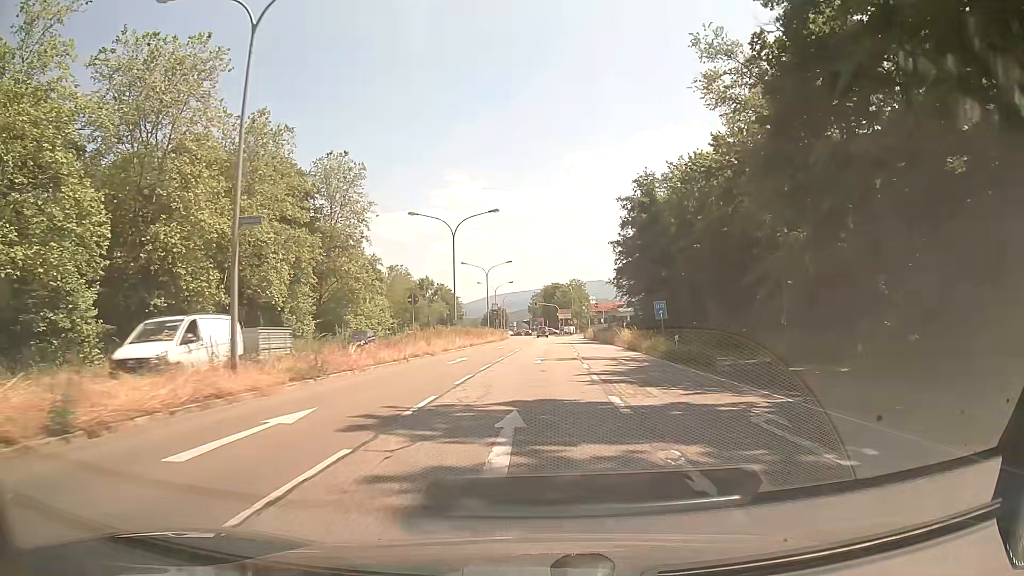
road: primary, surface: asphalt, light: Day
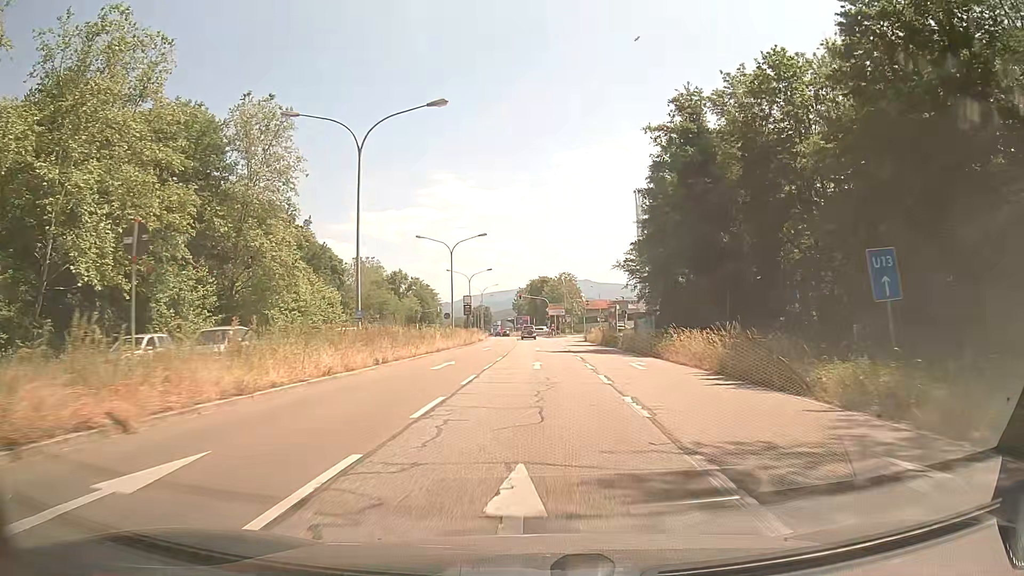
(+0.2, +24.1) m; +1°
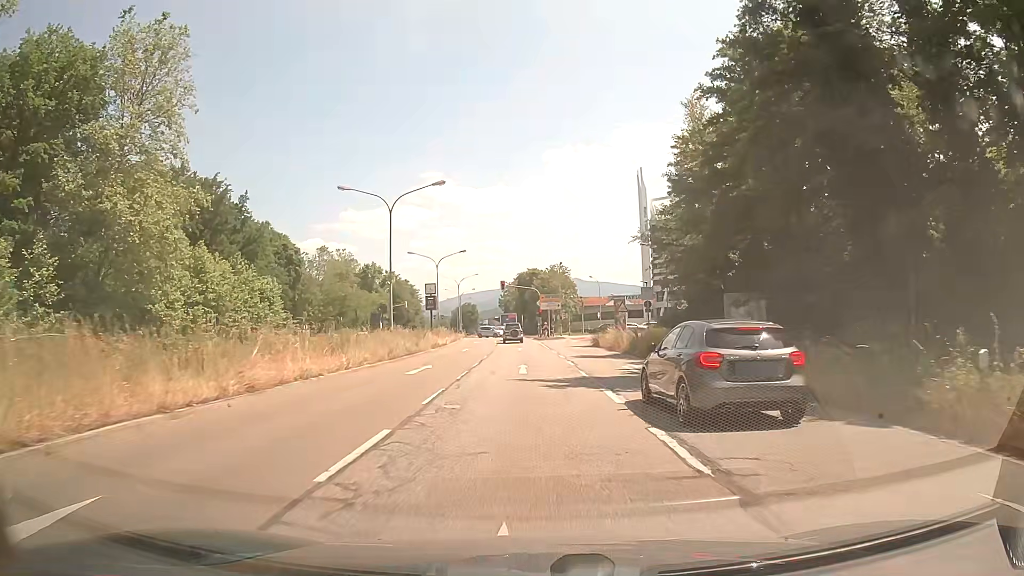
(+0.2, +21.9) m; +1°
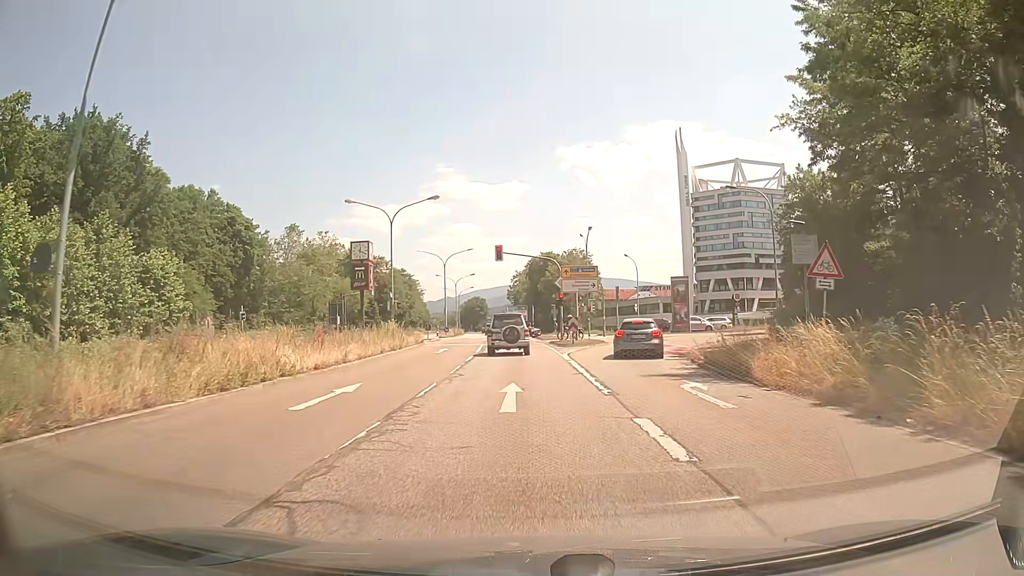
(-0.4, +28.9) m; -2°
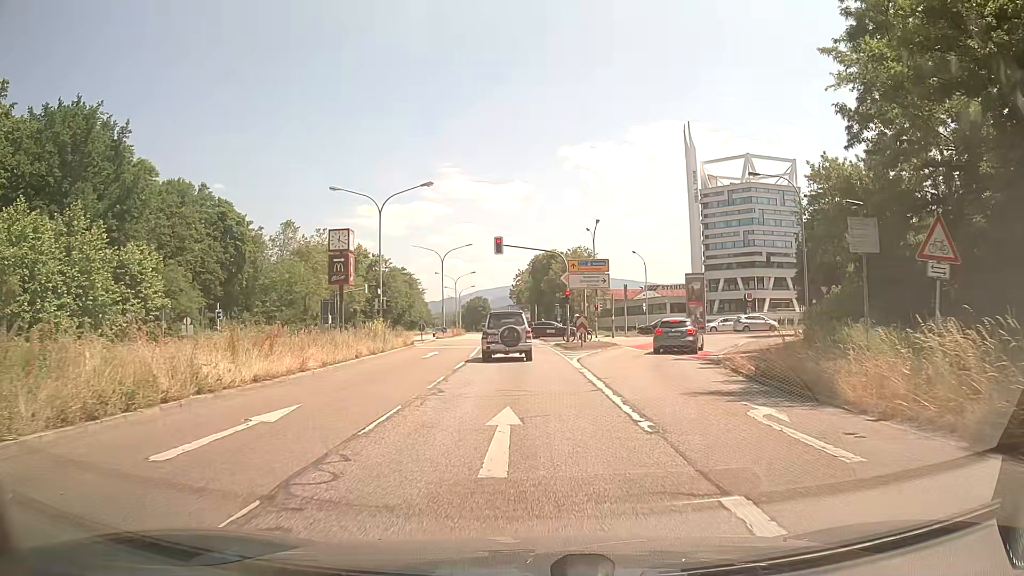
(0.0, +4.2) m; 0°
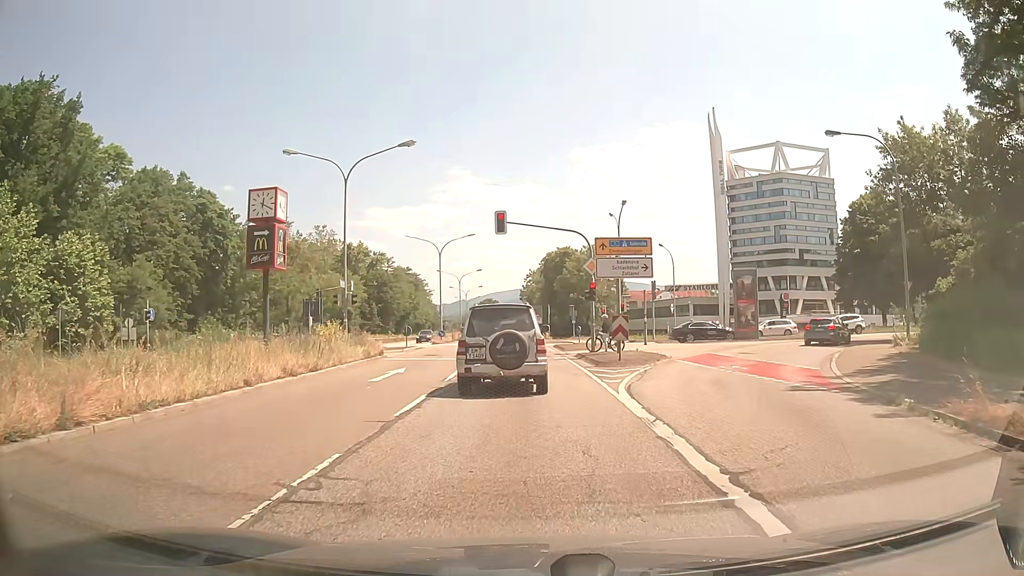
(0.0, +9.7) m; -1°
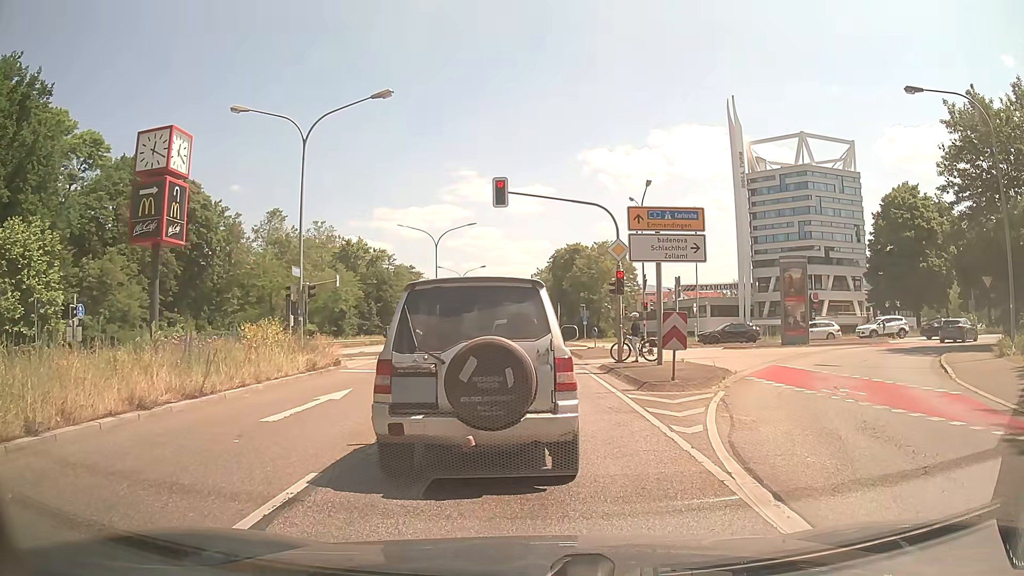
(0.0, +6.7) m; 0°
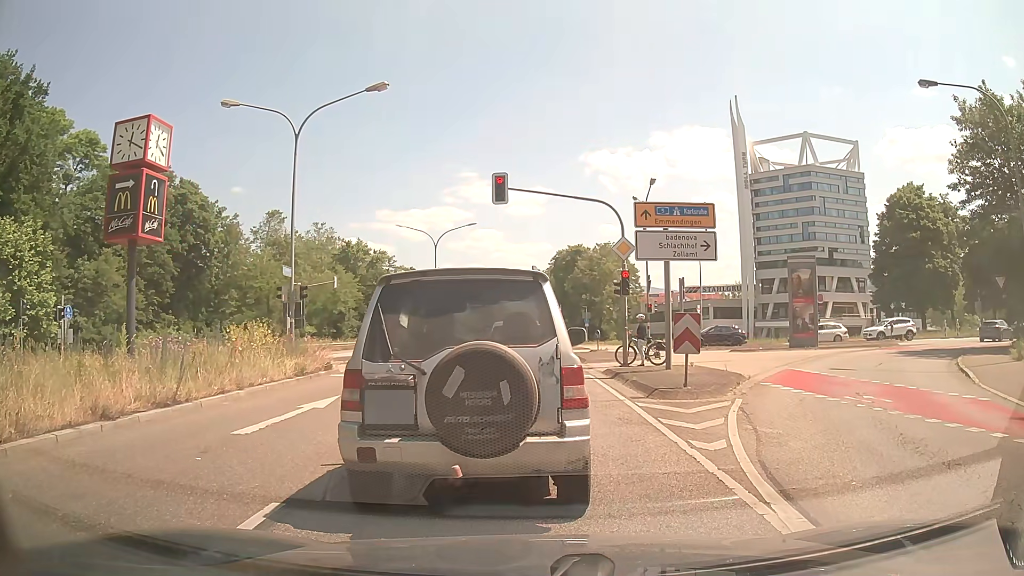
(0.0, +0.9) m; 0°
(0, +10) (0, +20) (-1, +30) (-1, +40) (-1, +50) (-2, +60) (-3, +70) (-3, +80) (-4, +90) (-5, +100) m
